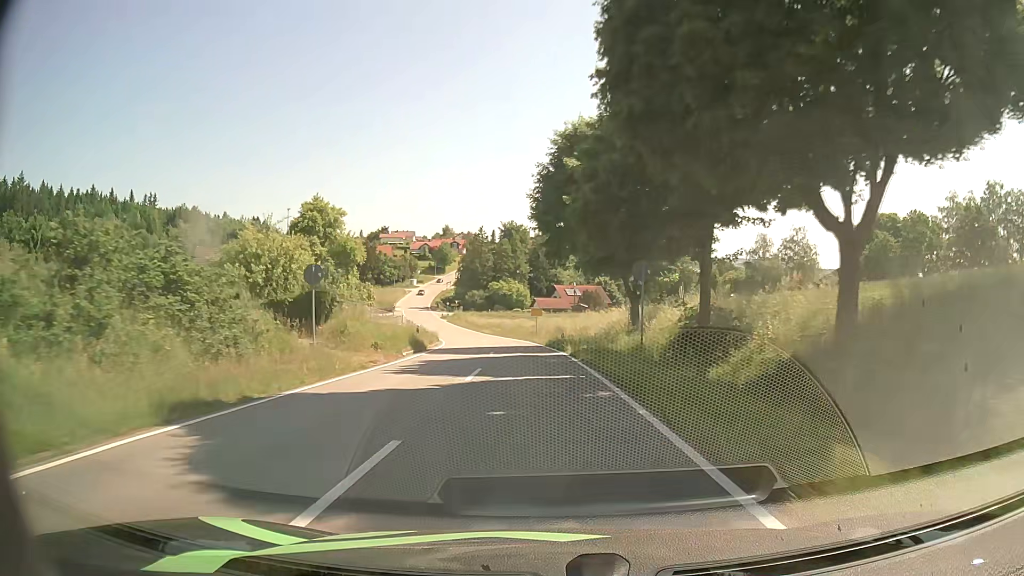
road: tertiary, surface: asphalt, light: Day
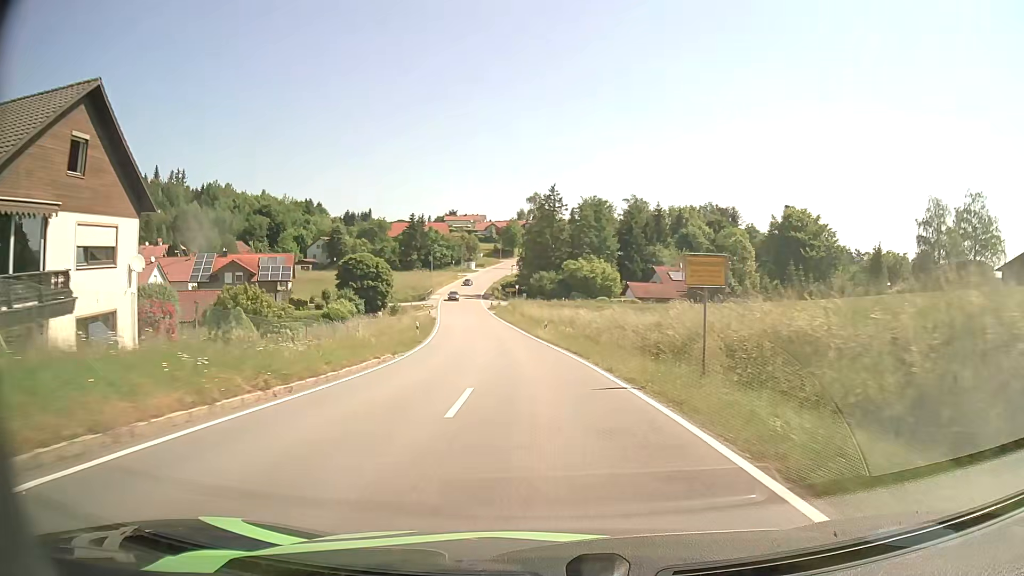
(-2.8, +43.5) m; -7°
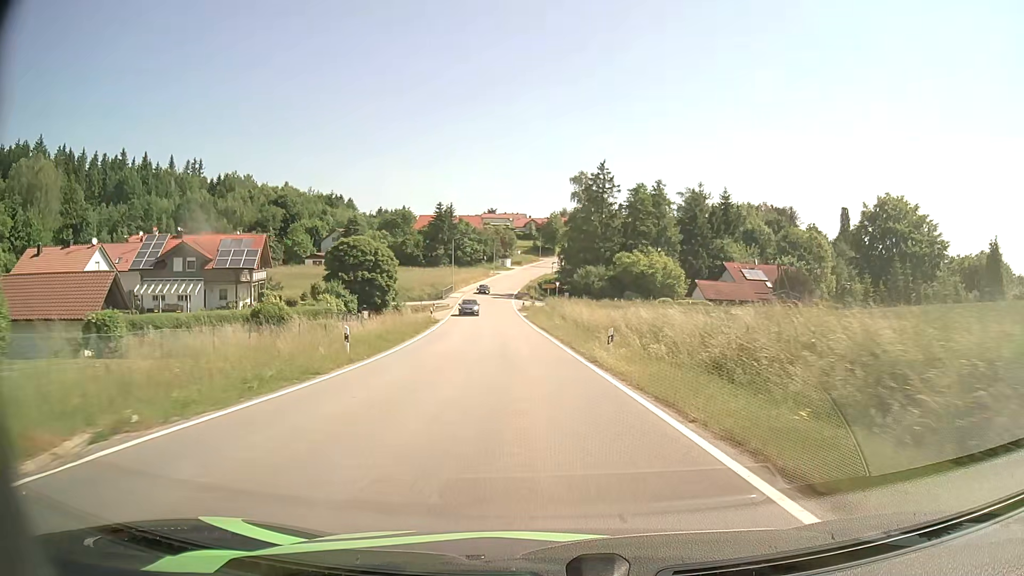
(-0.8, +21.1) m; -4°
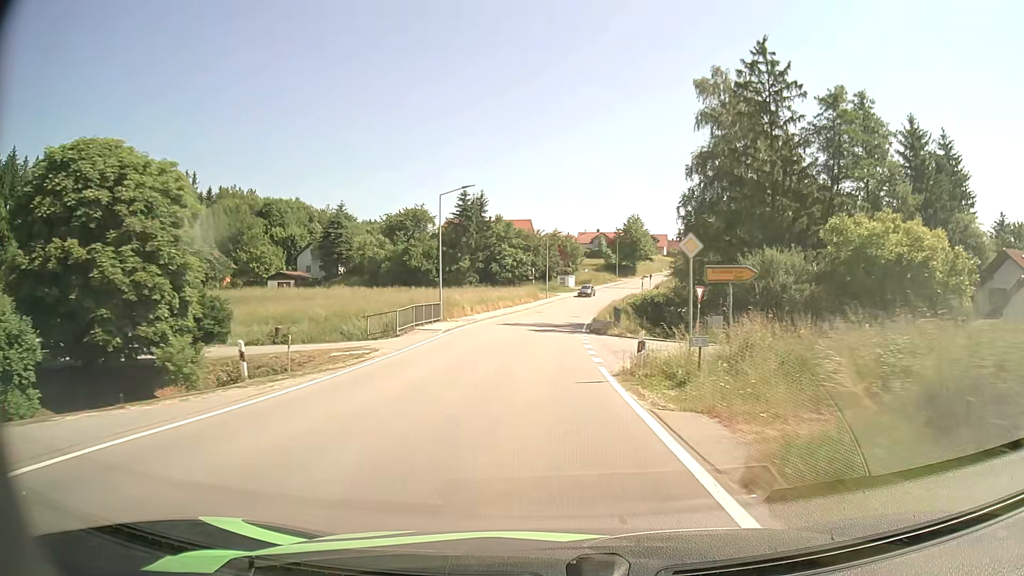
(-3.1, +53.1) m; -6°
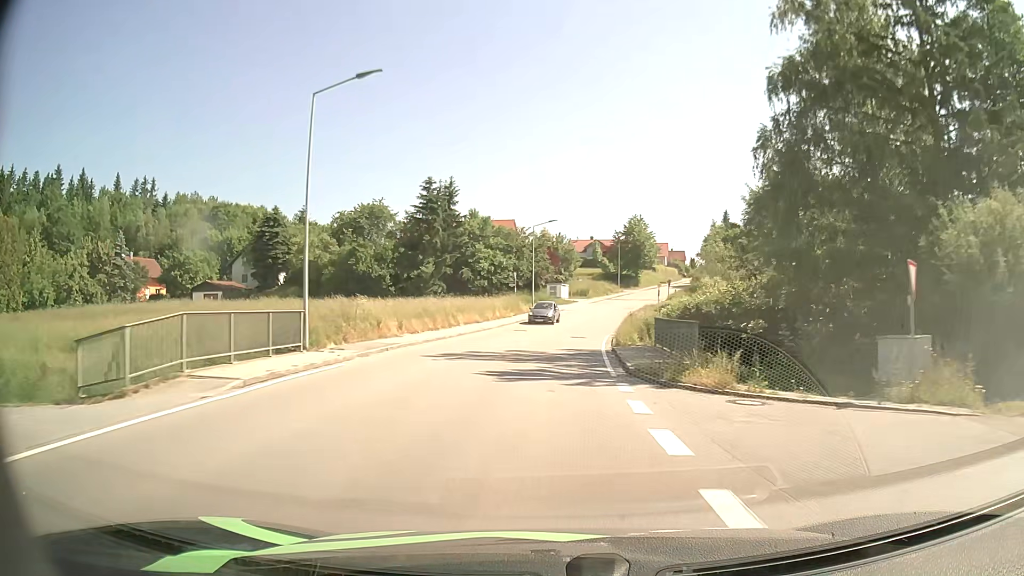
(+0.2, +21.0) m; +1°
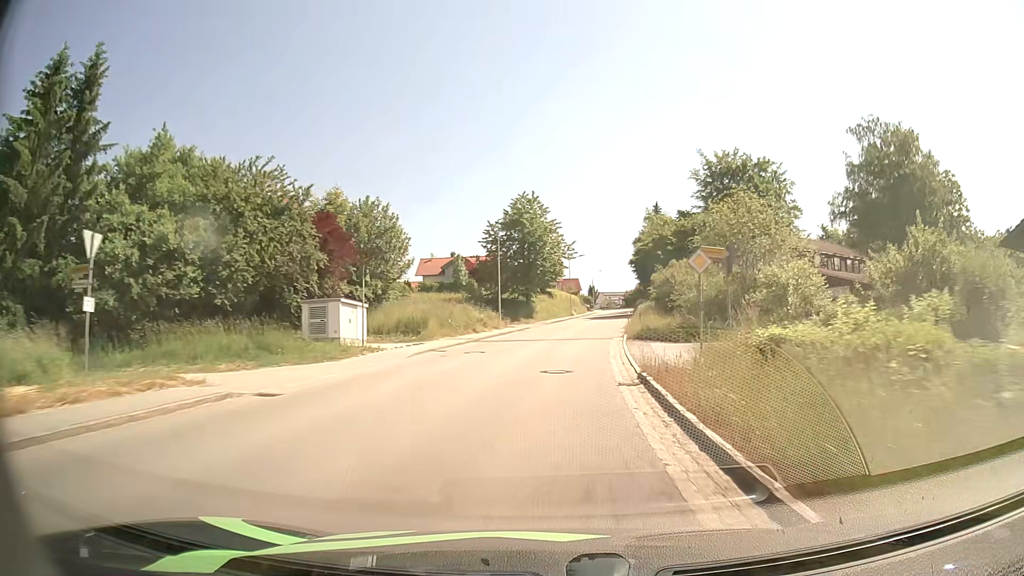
(+4.2, +51.4) m; +11°
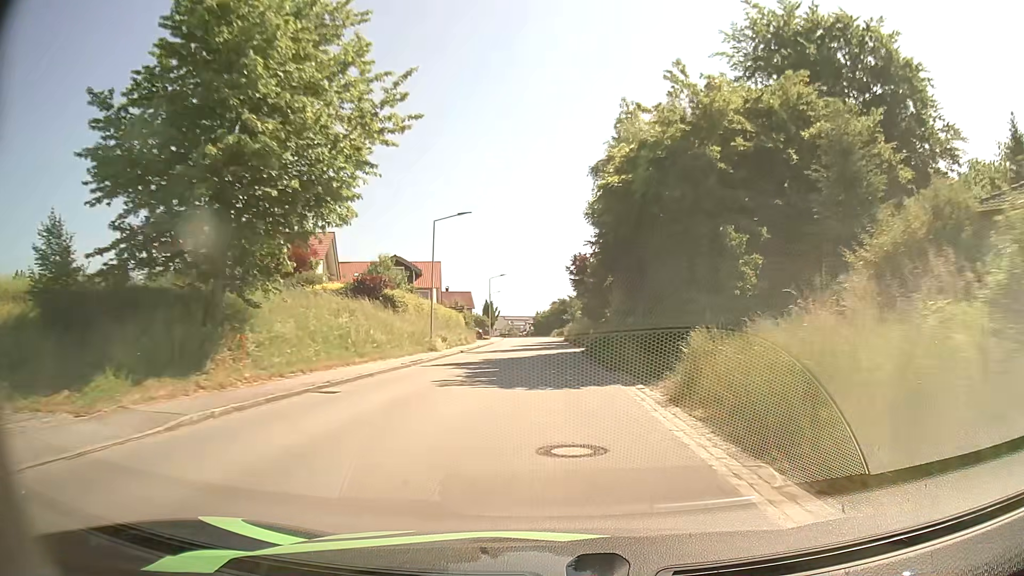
(+3.6, +48.9) m; +9°
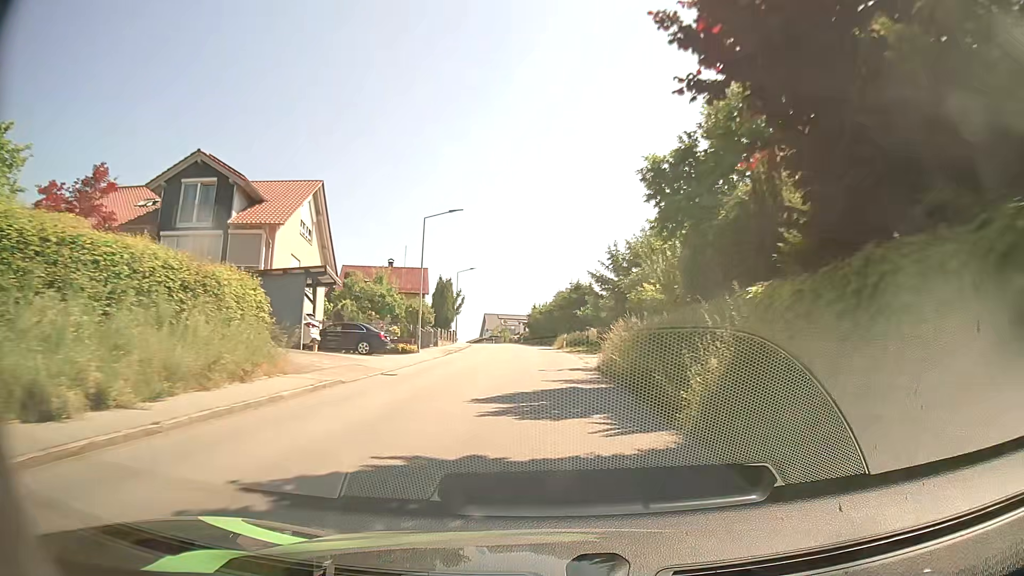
(+0.1, +45.1) m; 0°
(0, +10) (0, +20) (0, +30) (-1, +40) (-1, +50) (-2, +60) (-3, +70) (-4, +80) (-6, +90) (-7, +100) m
